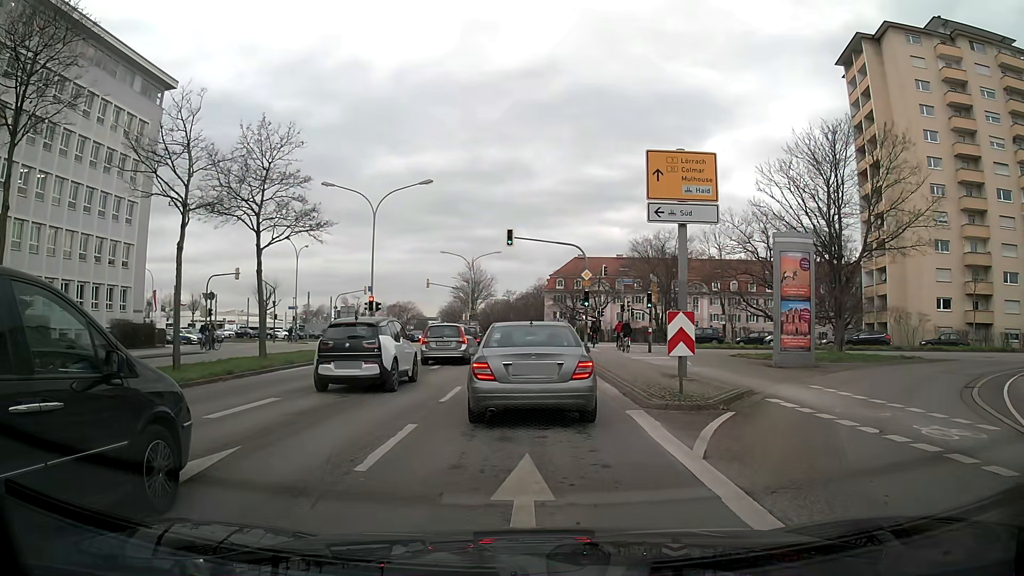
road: primary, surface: asphalt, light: Day
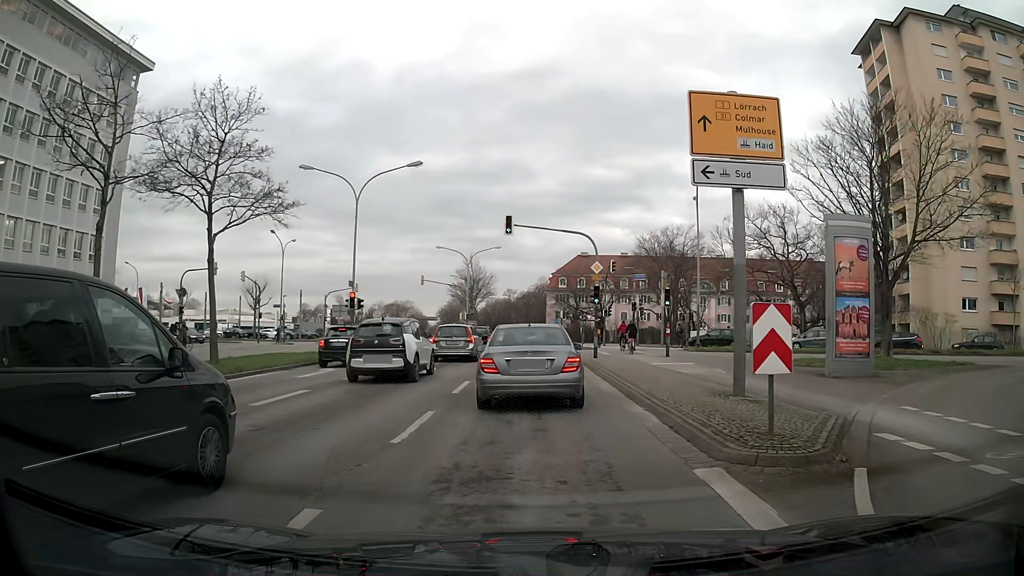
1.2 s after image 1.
(+0.1, +4.7) m; +1°
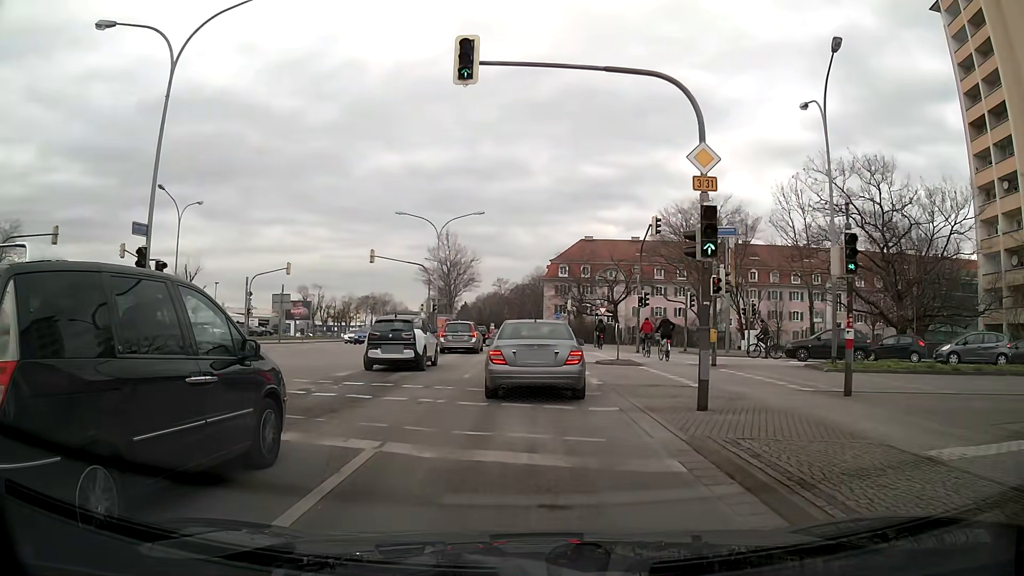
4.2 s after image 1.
(+0.2, +19.7) m; 0°
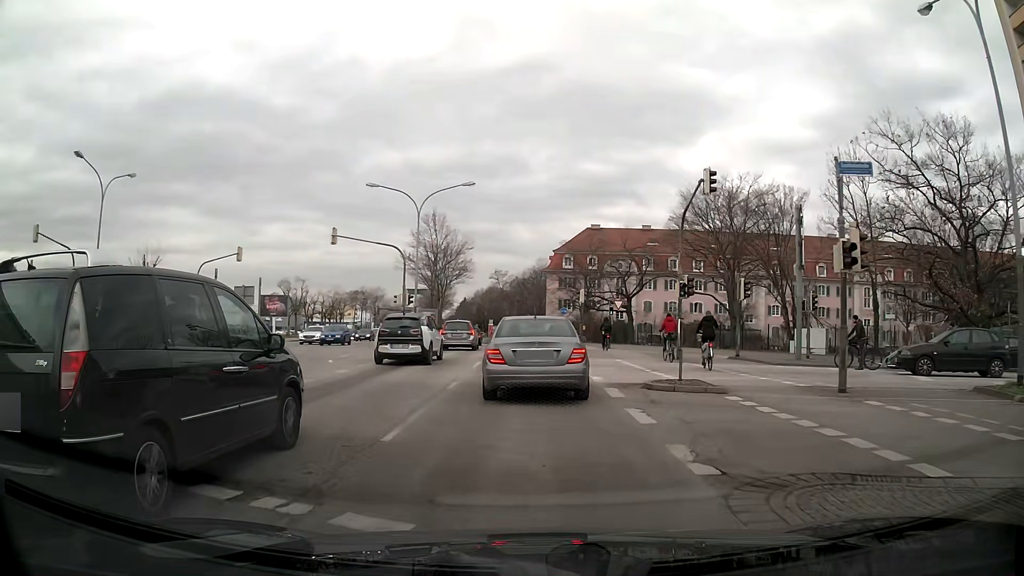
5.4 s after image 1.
(+0.1, +9.6) m; 0°
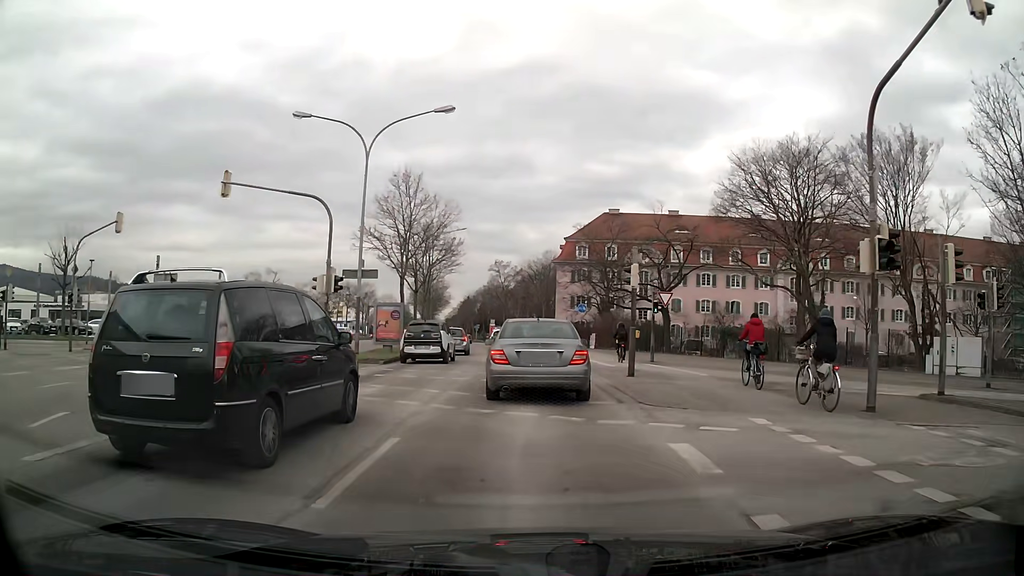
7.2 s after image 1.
(0.0, +14.8) m; 0°
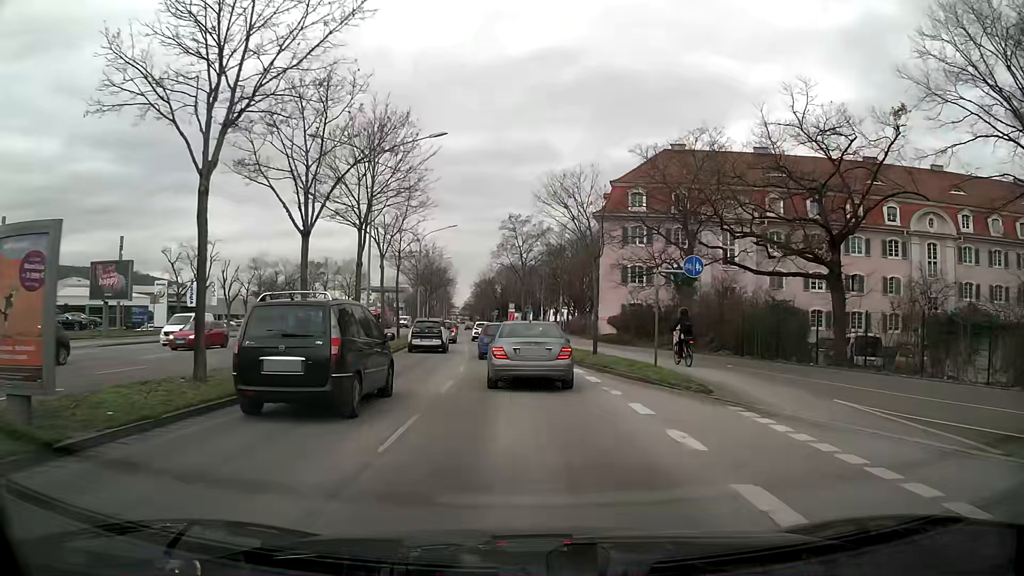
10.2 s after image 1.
(-0.3, +26.1) m; -2°
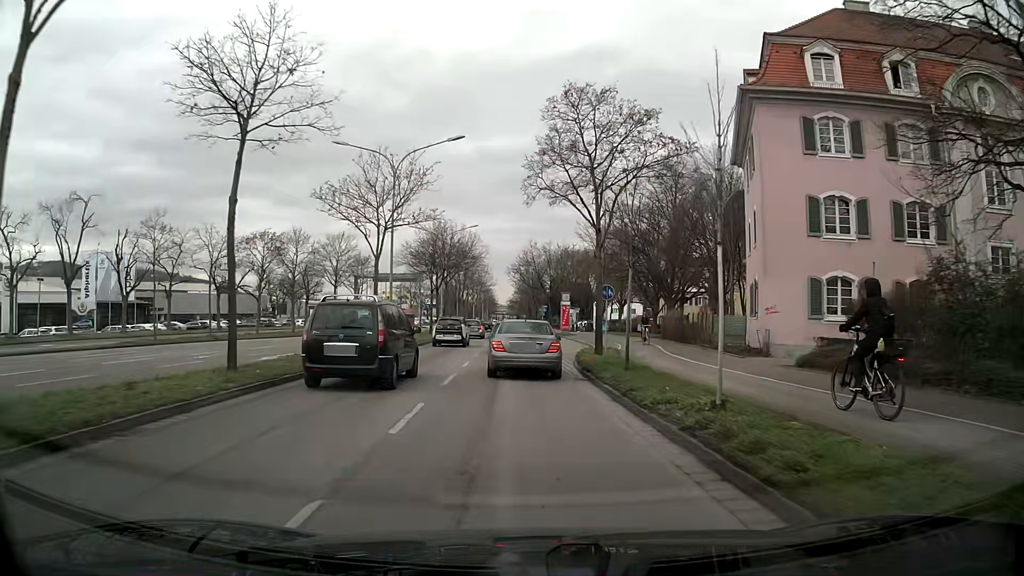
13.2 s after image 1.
(-1.4, +29.3) m; -5°
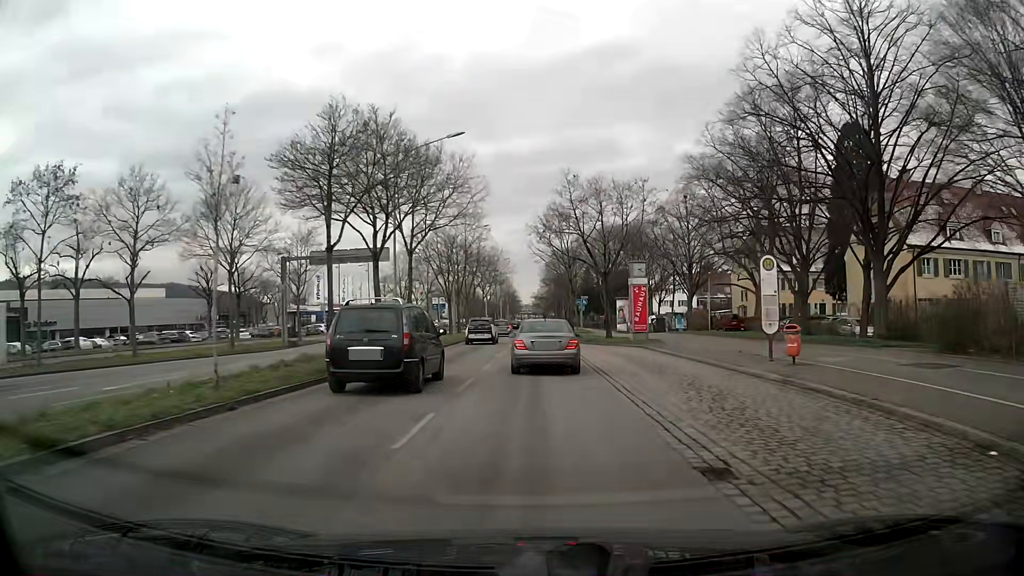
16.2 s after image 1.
(-0.5, +31.2) m; -1°
(0, +10) (0, +20) (0, +30) (0, +40) (0, +50) (0, +60) (0, +70) (0, +80) (0, +90) (0, +100) m
